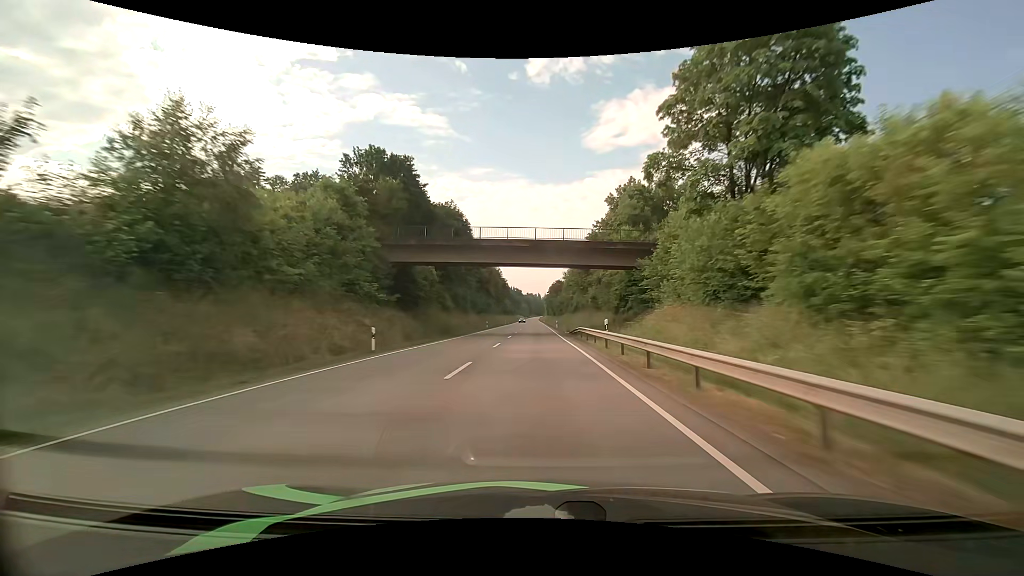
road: primary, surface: asphalt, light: Day
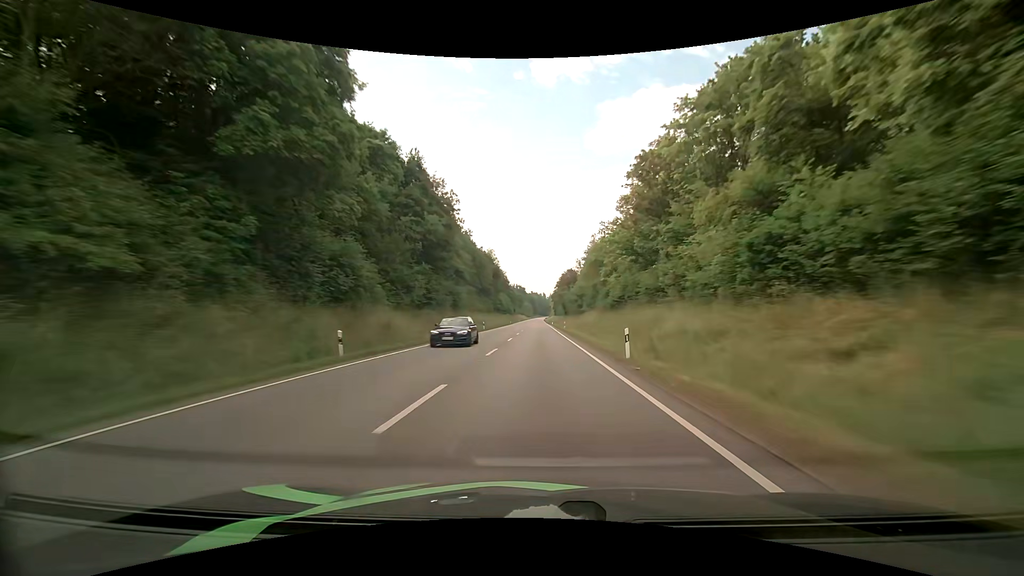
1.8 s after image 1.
(-0.2, +53.0) m; -1°
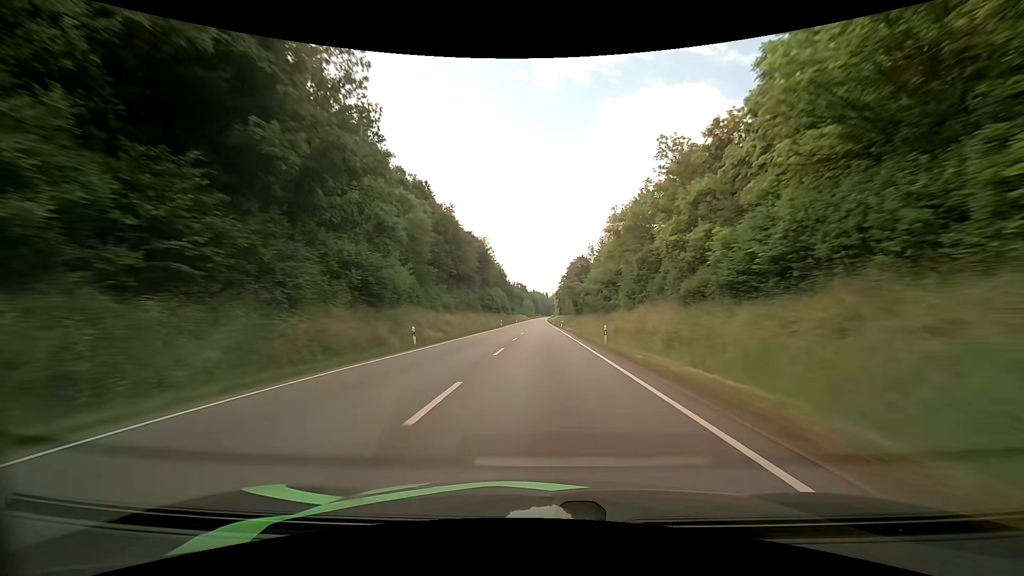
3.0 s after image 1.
(0.0, +35.5) m; 0°
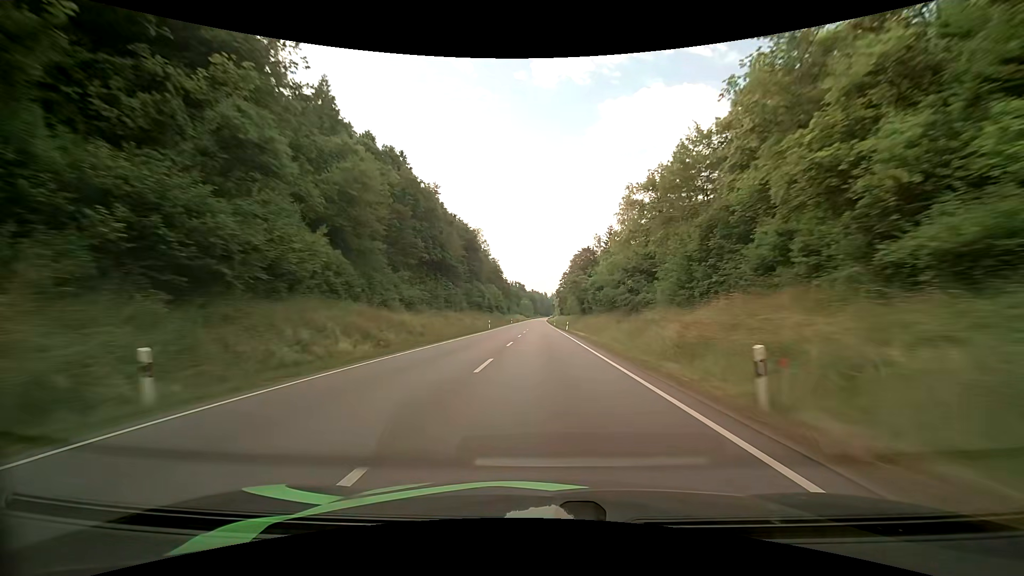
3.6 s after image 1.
(+0.1, +17.9) m; +1°
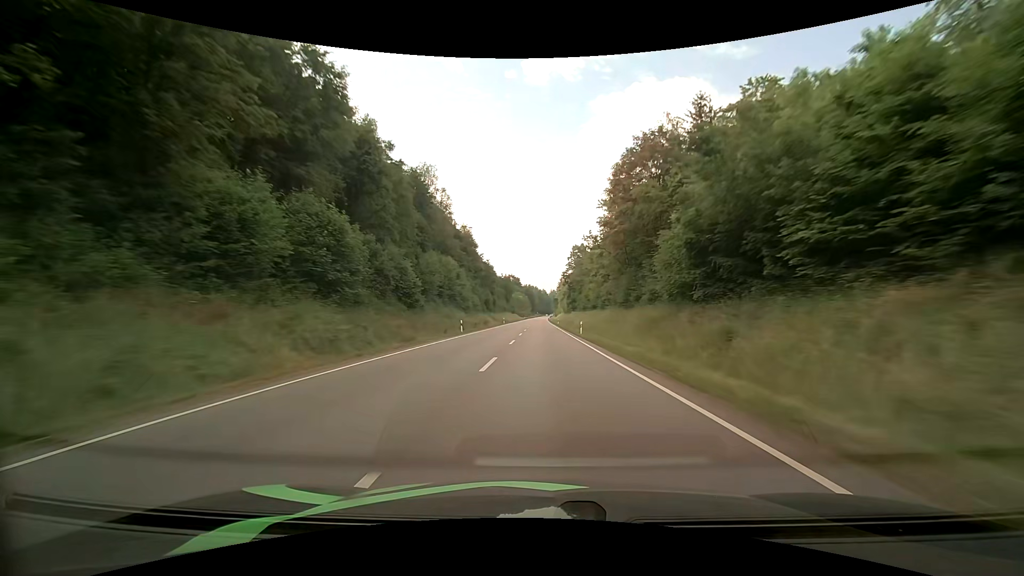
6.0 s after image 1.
(-0.1, +72.0) m; 0°
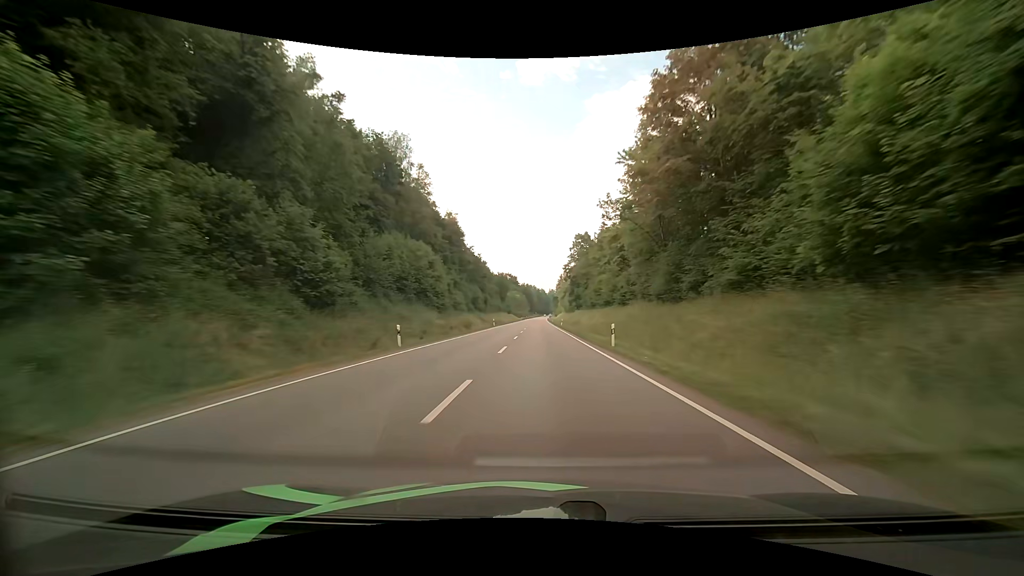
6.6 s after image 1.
(0.0, +17.9) m; 0°
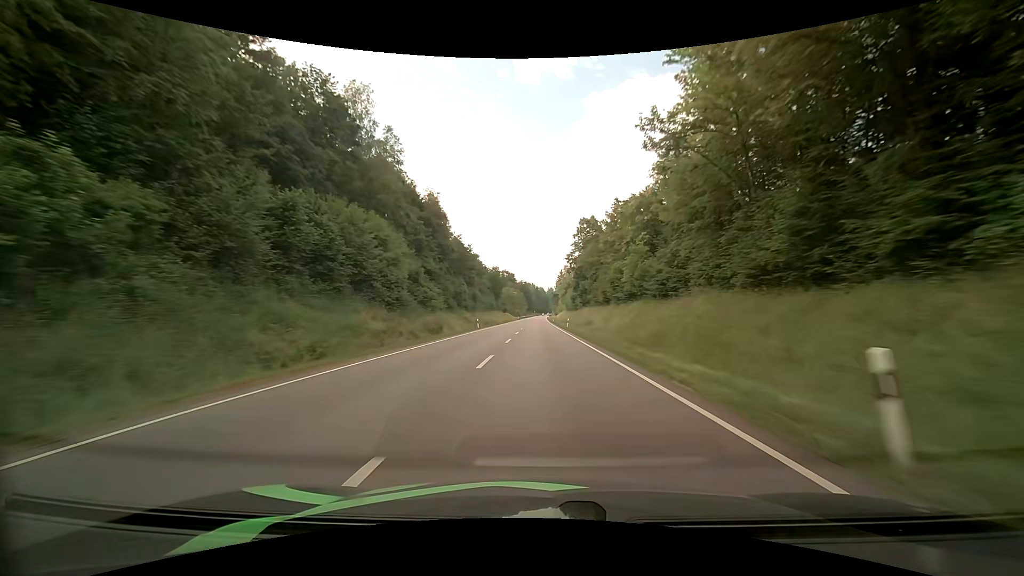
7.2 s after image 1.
(0.0, +17.6) m; 0°
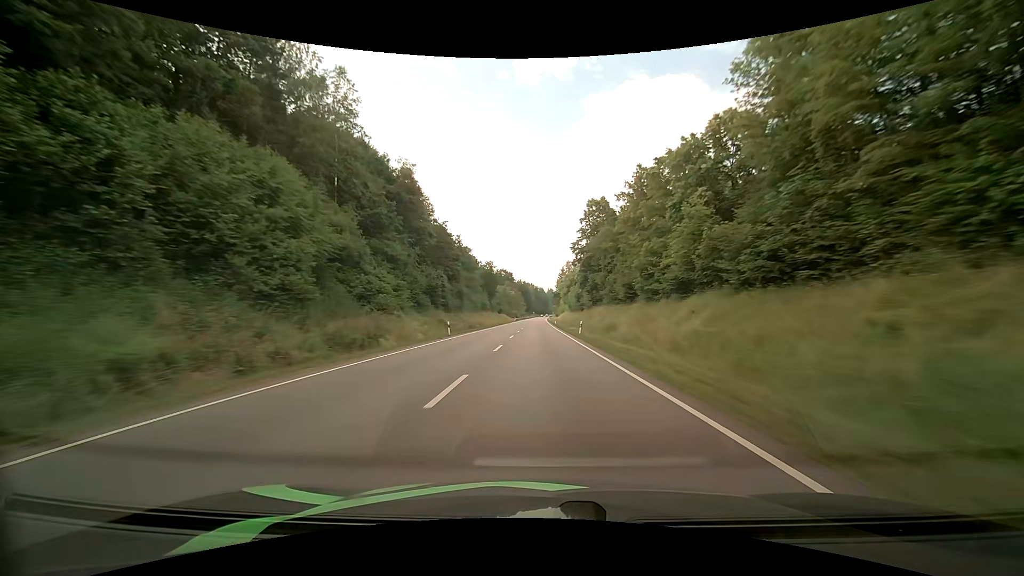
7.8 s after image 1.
(0.0, +17.2) m; 0°
(0, +10) (0, +20) (0, +30) (0, +40) (0, +50) (0, +60) (0, +70) (0, +80) (0, +90) (-1, +100) m
